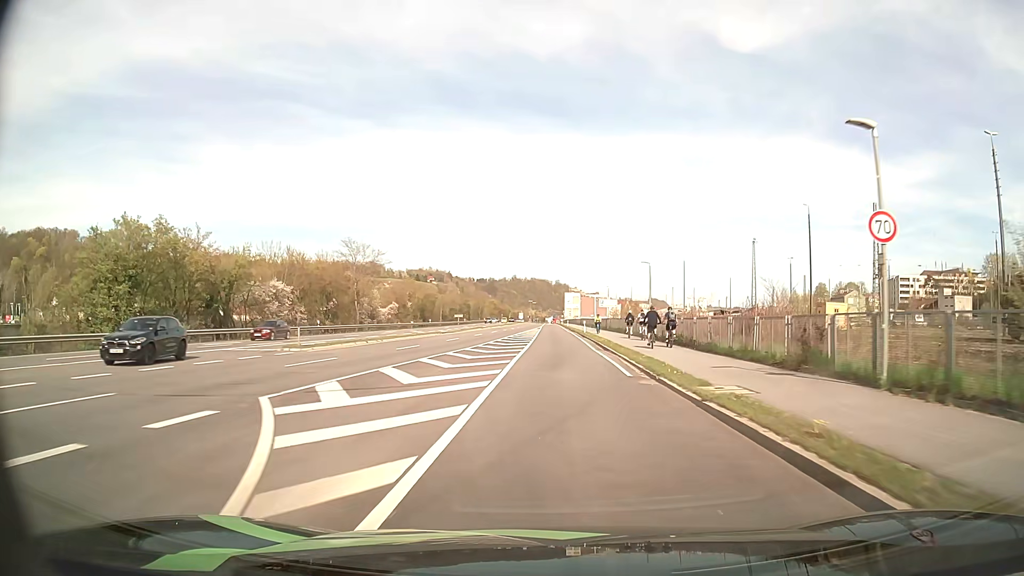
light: Day
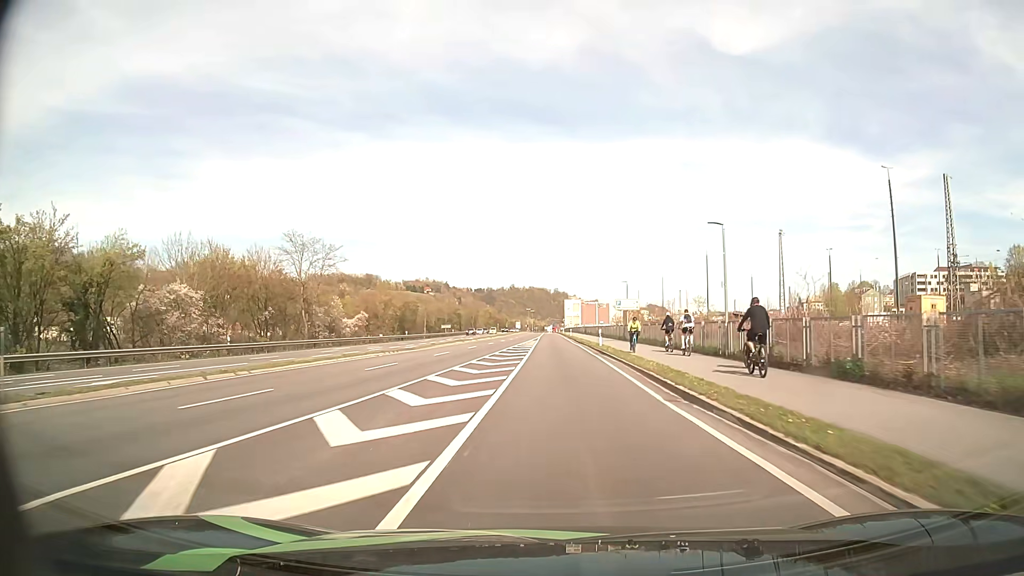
(0.0, +19.1) m; 0°
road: primary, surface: asphalt
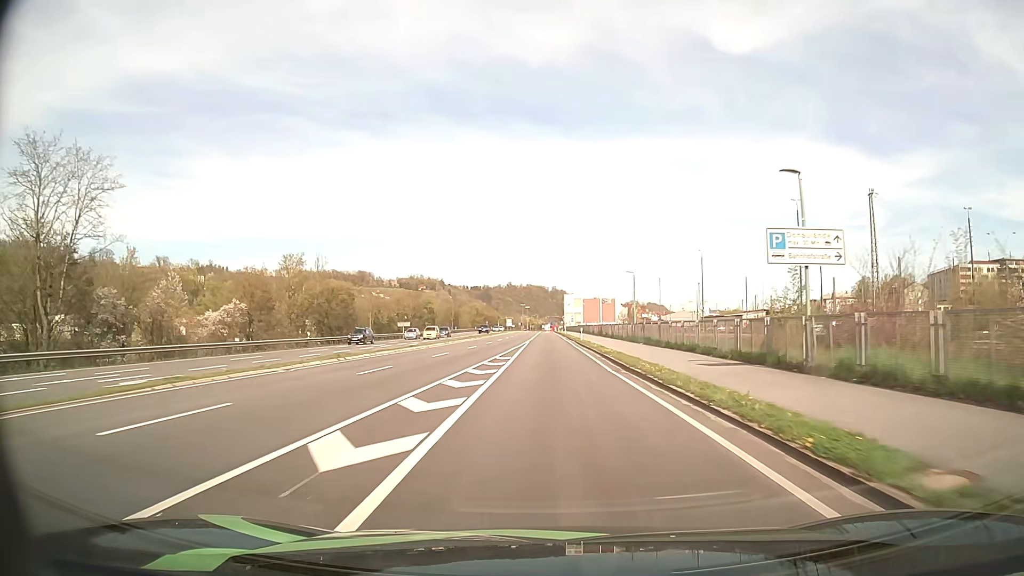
(+0.3, +40.0) m; 0°
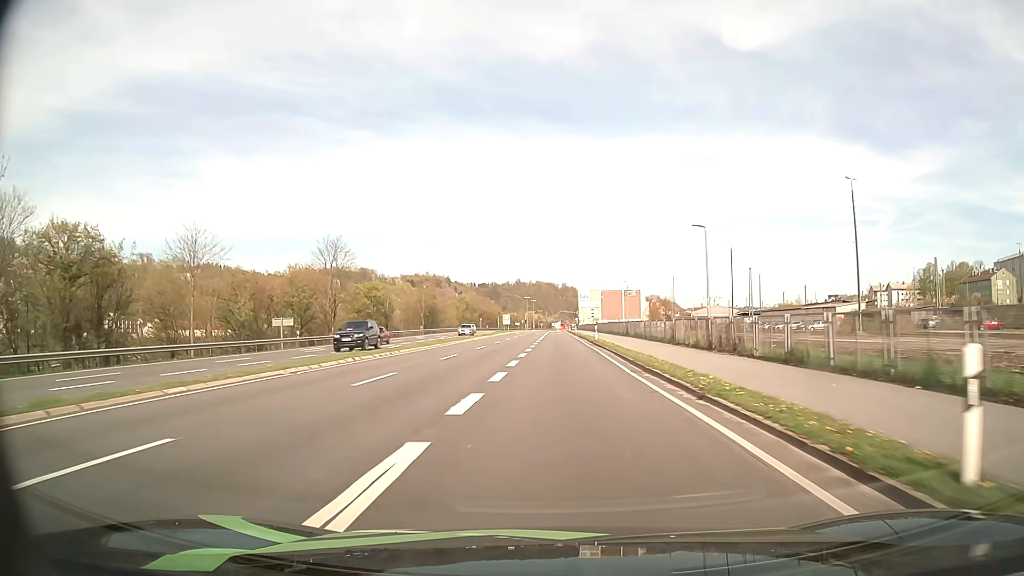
(-0.3, +52.1) m; -1°
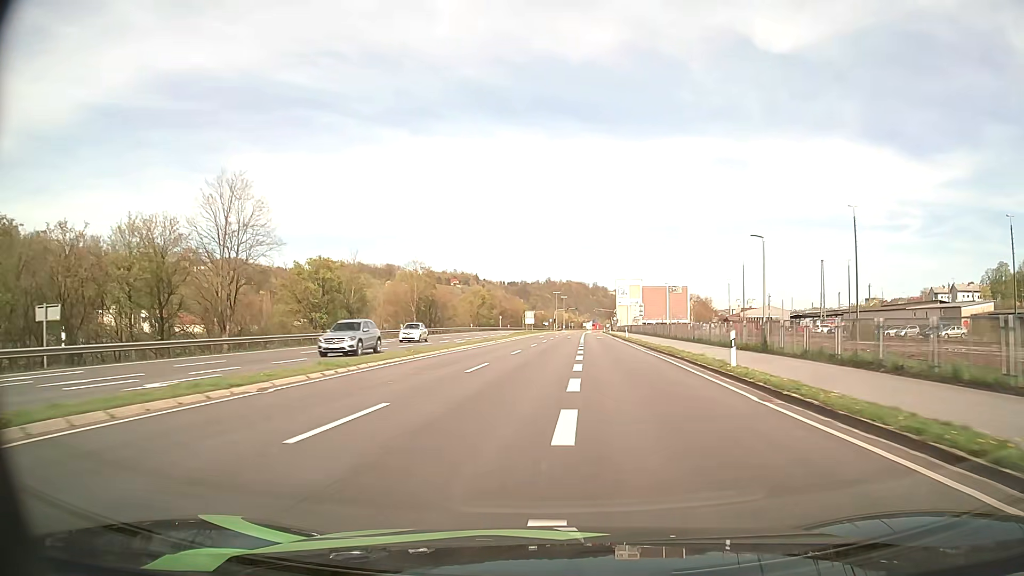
(-0.8, +32.0) m; -3°
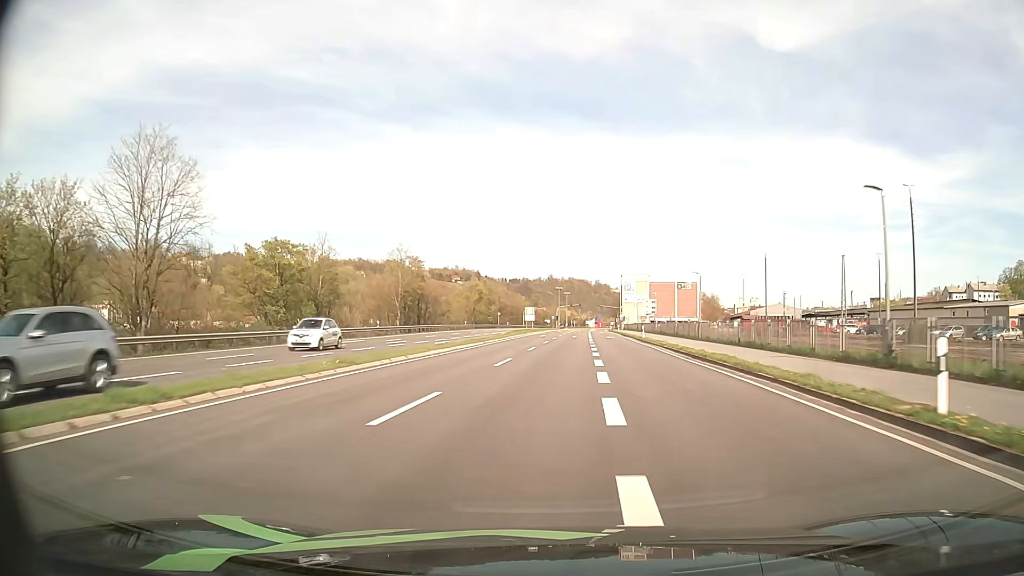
(0.0, +10.8) m; 0°
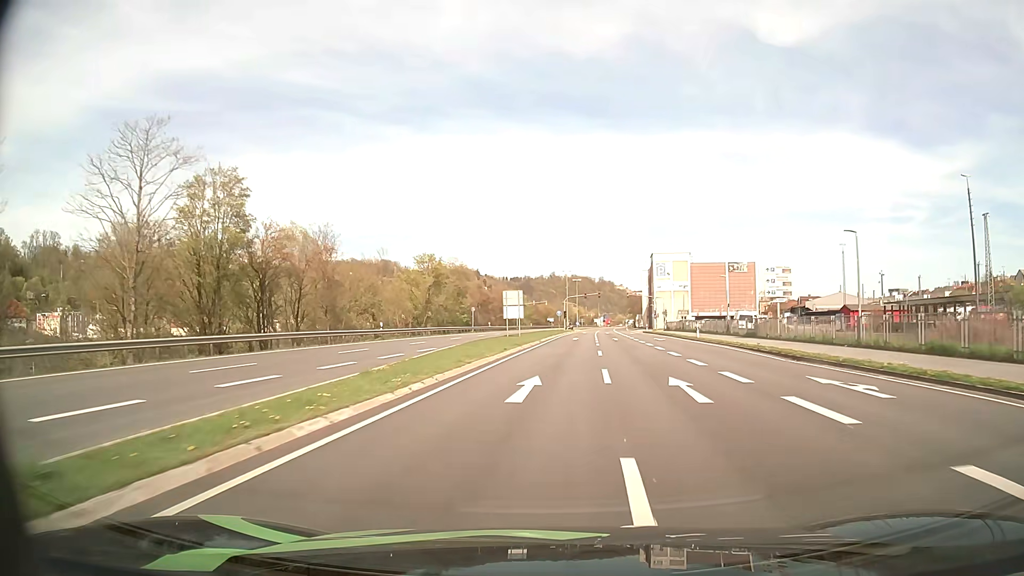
(+0.1, +53.9) m; 0°
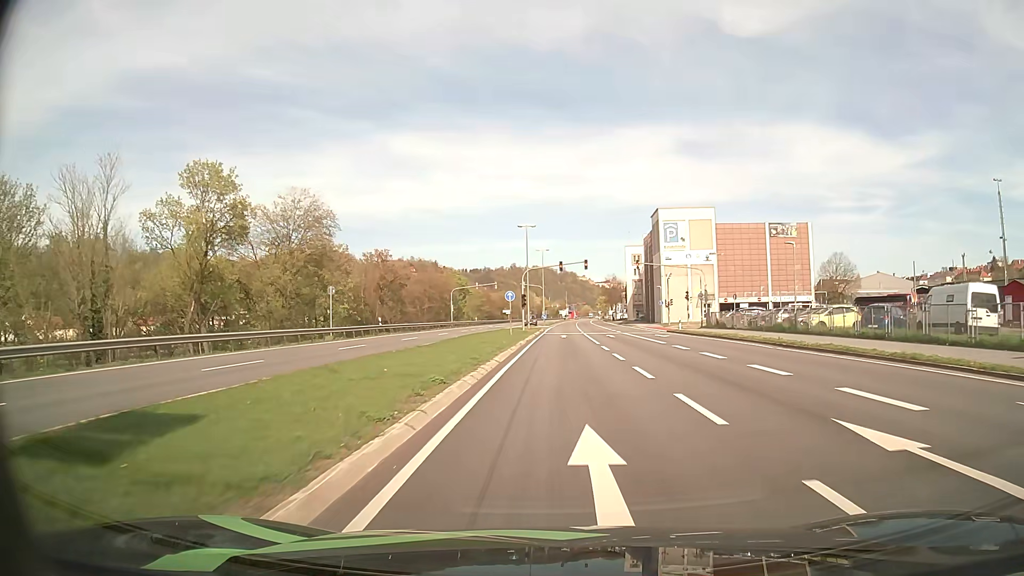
(+1.2, +47.5) m; +3°
